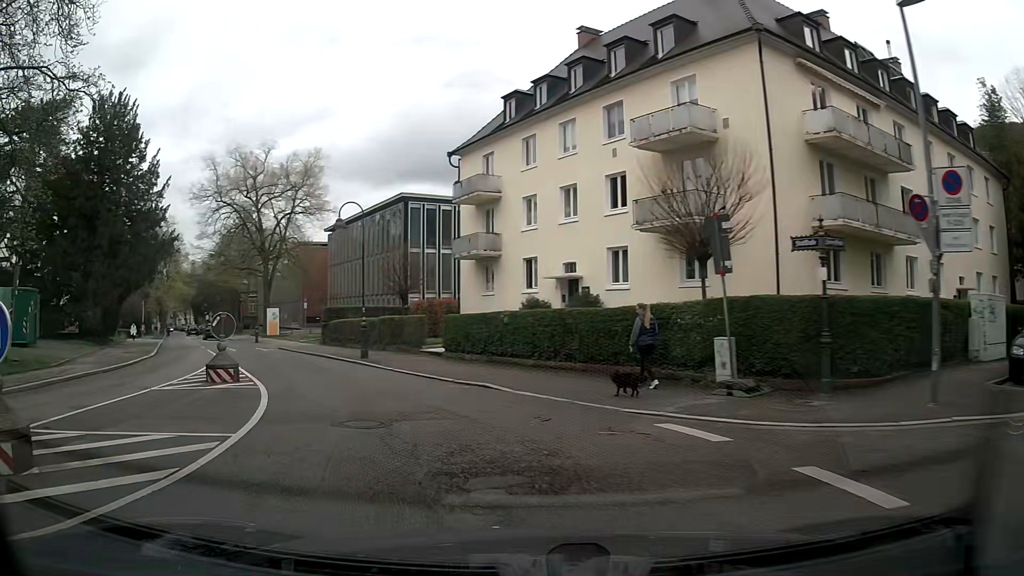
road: unclassified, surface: asphalt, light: Day
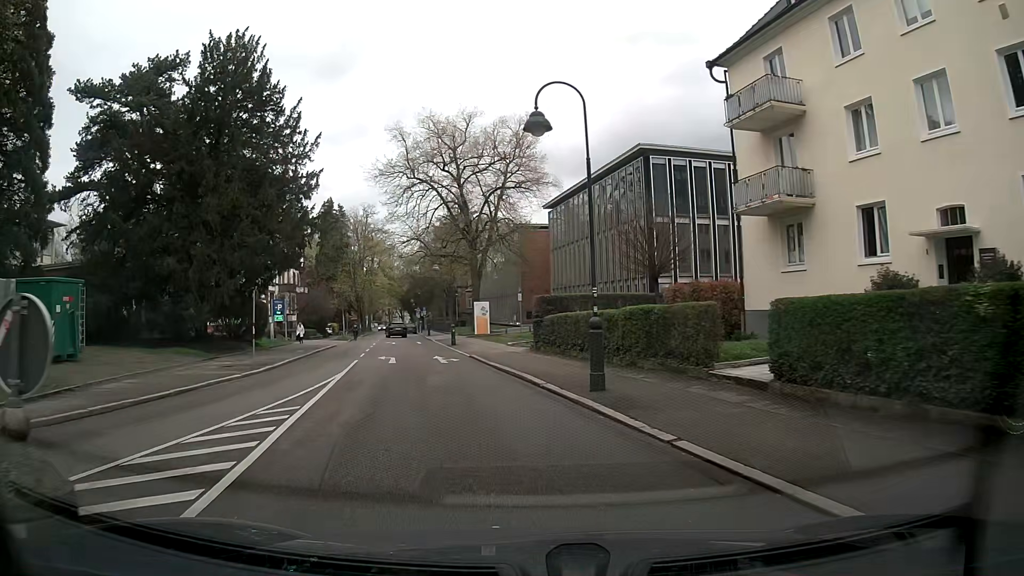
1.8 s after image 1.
(-2.3, +12.4) m; -18°
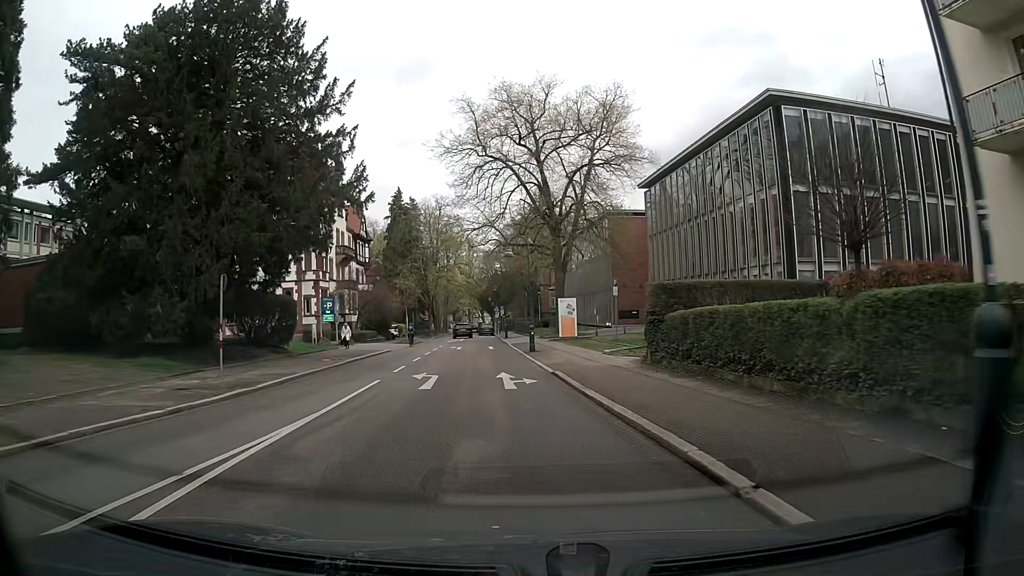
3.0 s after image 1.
(-0.8, +9.1) m; -10°
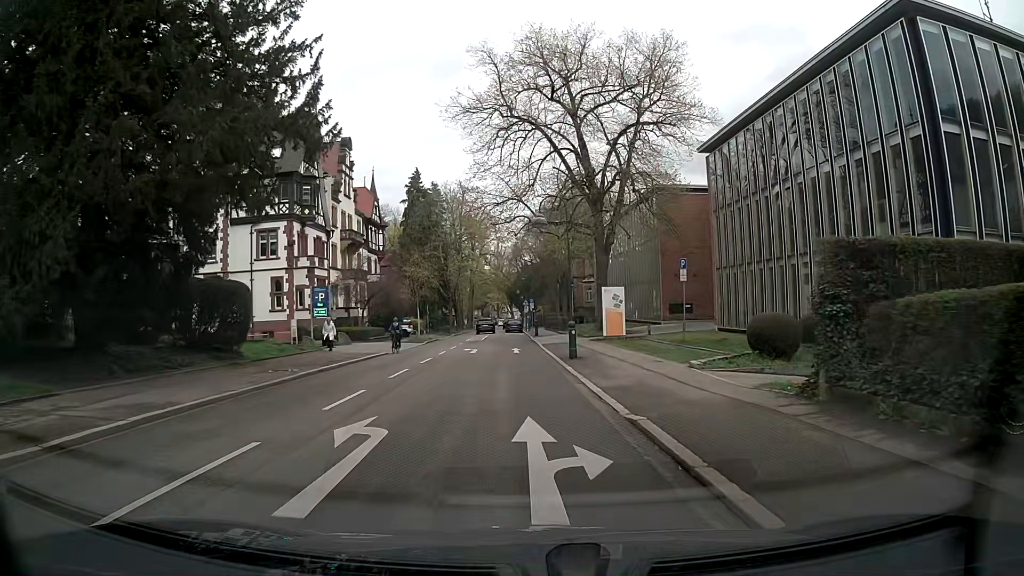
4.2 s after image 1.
(+0.1, +9.6) m; 0°
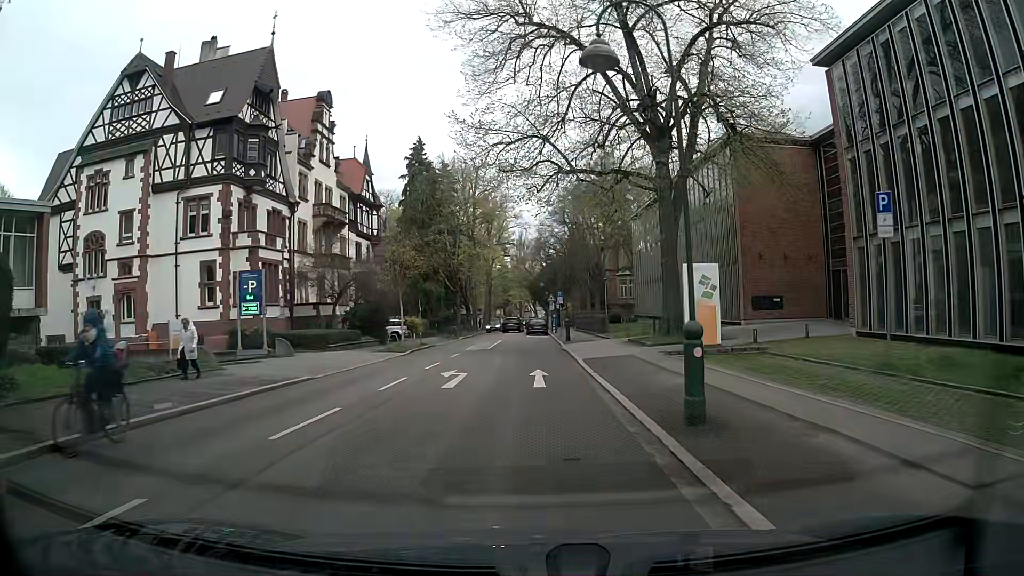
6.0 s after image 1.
(-0.3, +14.8) m; -3°
